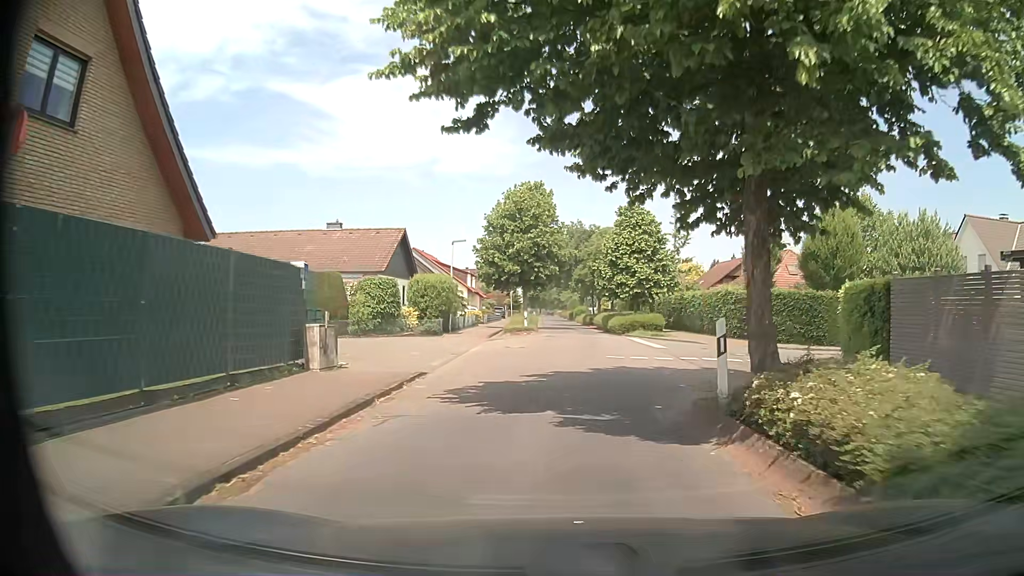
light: Day
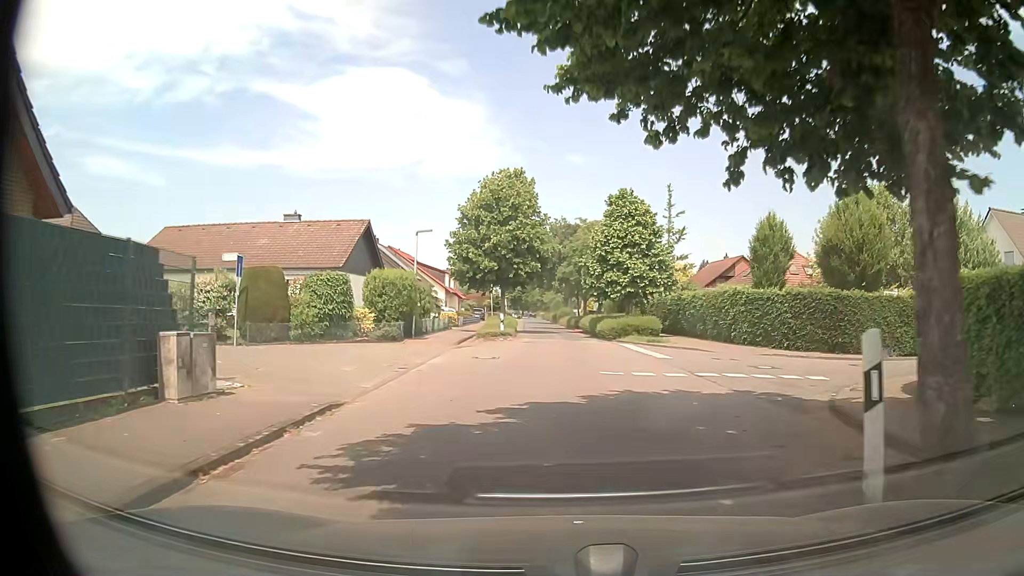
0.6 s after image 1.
(0.0, +4.7) m; 0°
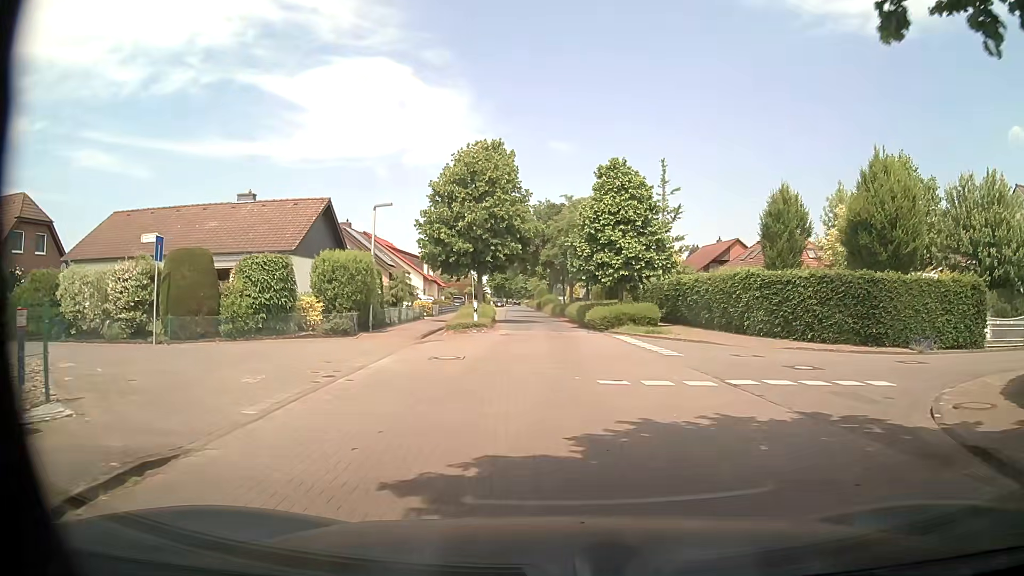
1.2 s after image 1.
(0.0, +4.2) m; +2°
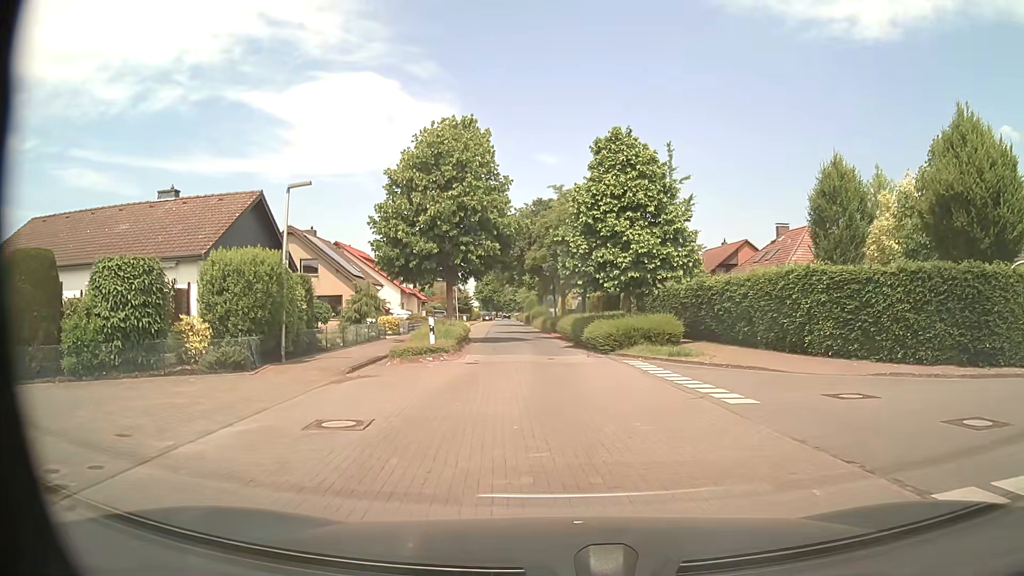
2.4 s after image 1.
(+0.1, +7.2) m; 0°
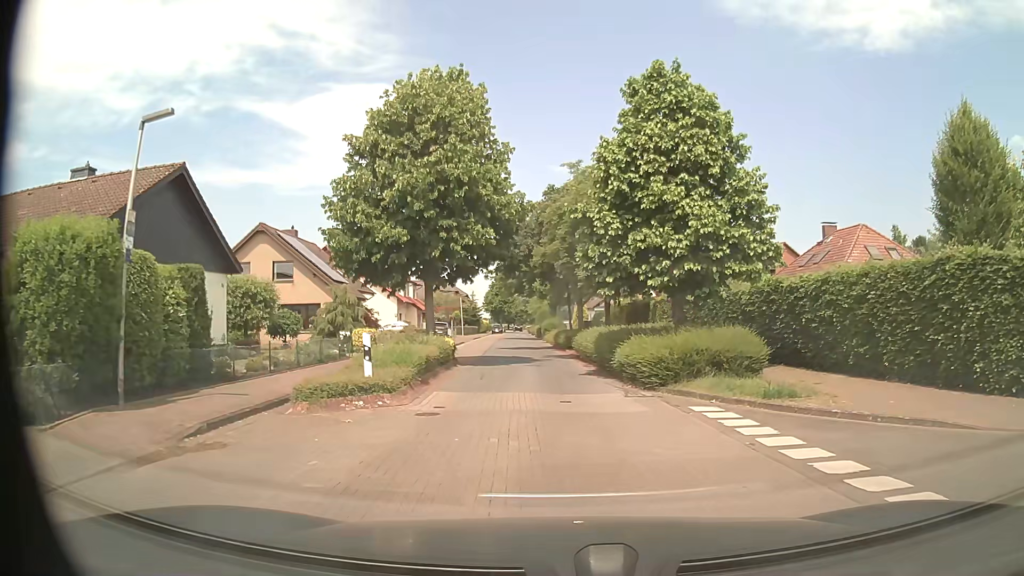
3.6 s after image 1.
(-0.1, +7.9) m; -1°
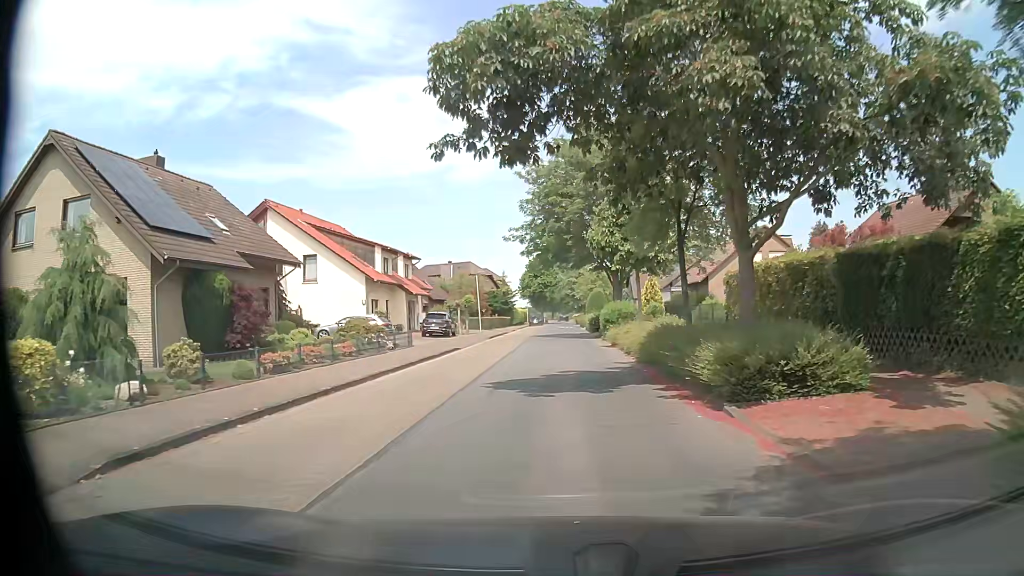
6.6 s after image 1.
(-1.1, +25.1) m; -5°
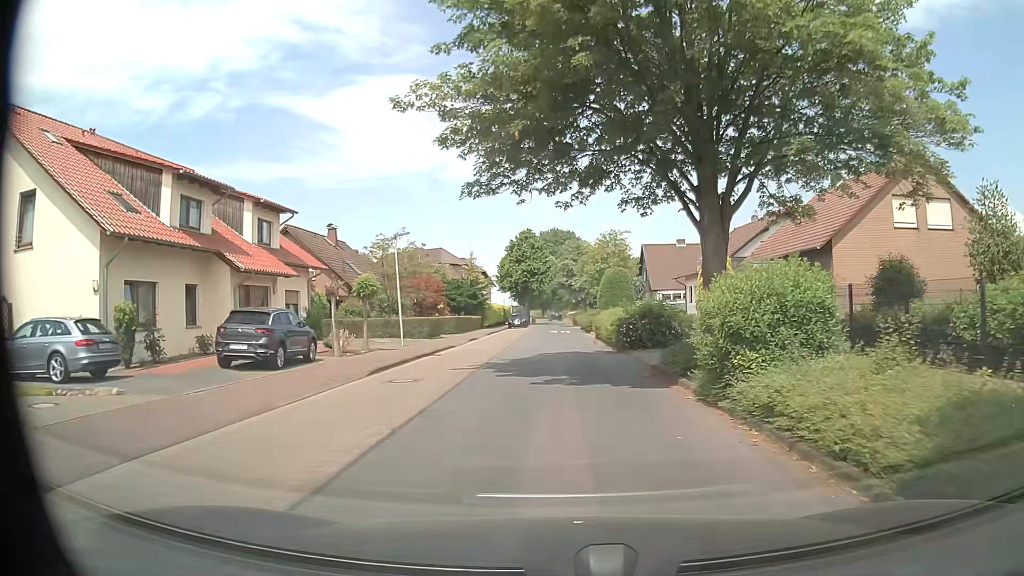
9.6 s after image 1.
(+0.4, +25.3) m; +1°
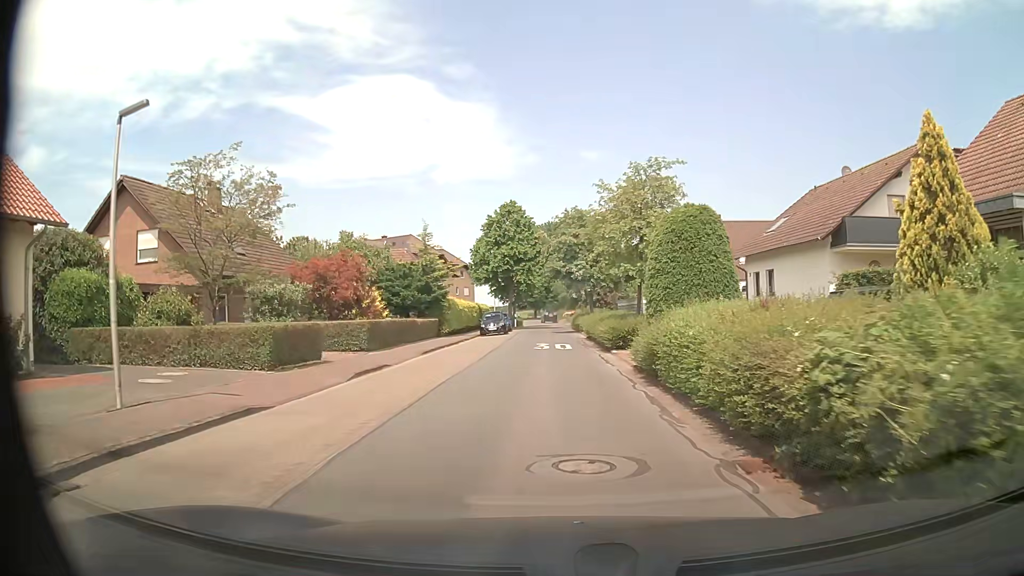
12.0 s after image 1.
(+0.2, +19.6) m; +1°
(0, +10) (0, +20) (0, +30) (-1, +40) (-1, +50) (-1, +60) (+2, +69) (+9, +76) (+19, +77) (+29, +78) m
